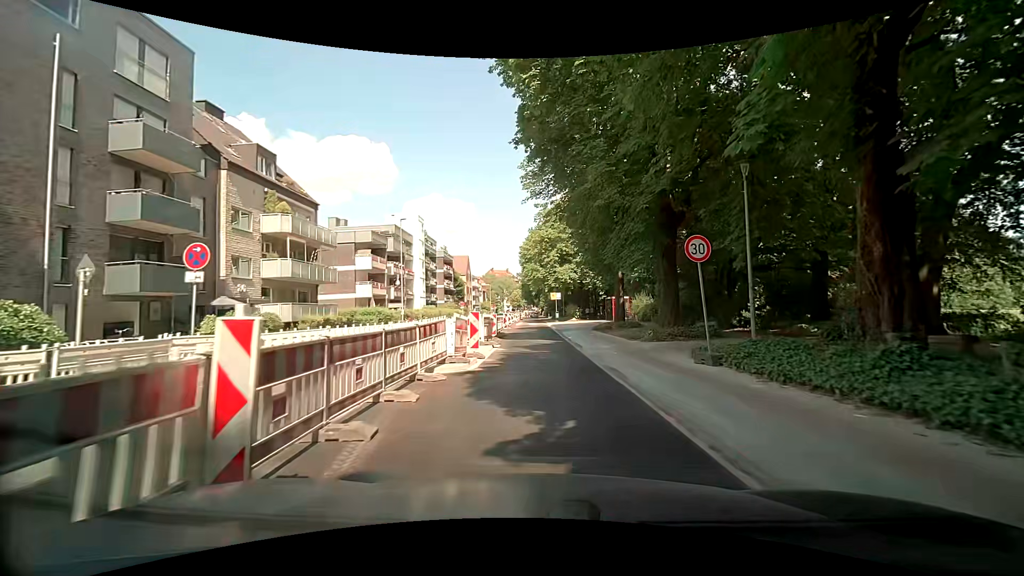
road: secondary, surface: asphalt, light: Day
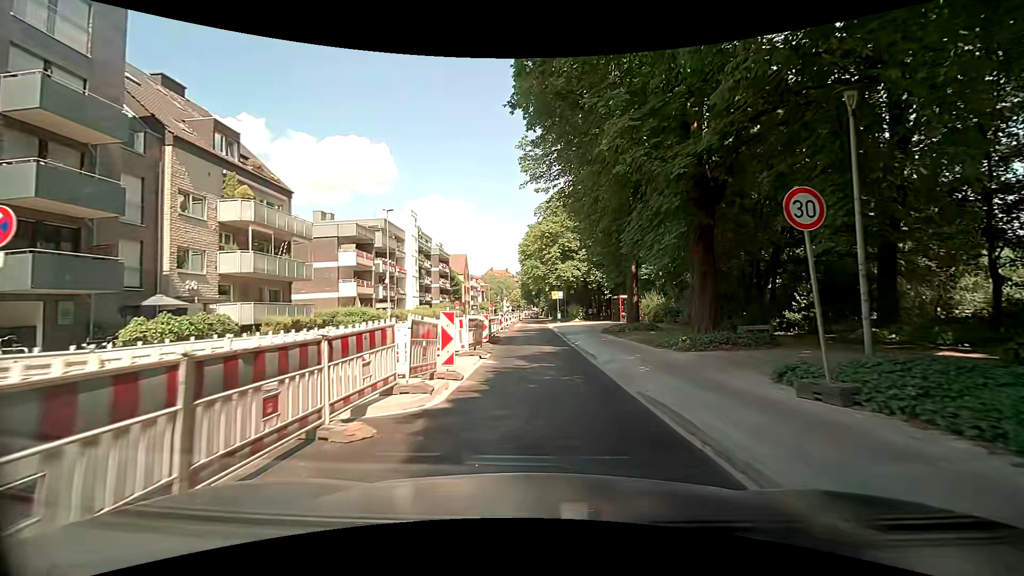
(-0.1, +4.4) m; -1°
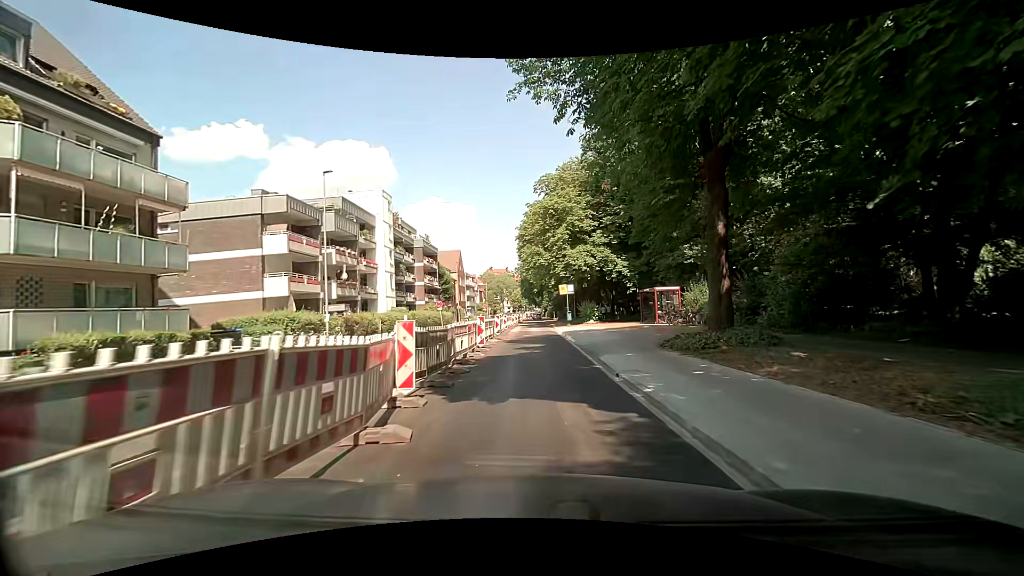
(0.0, +12.9) m; -1°
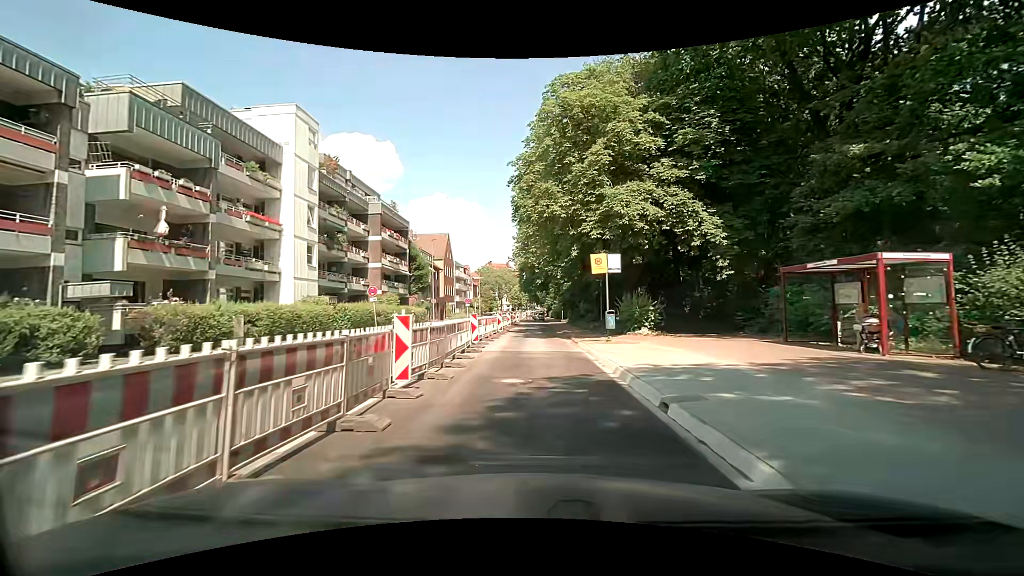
(+0.1, +21.5) m; +1°
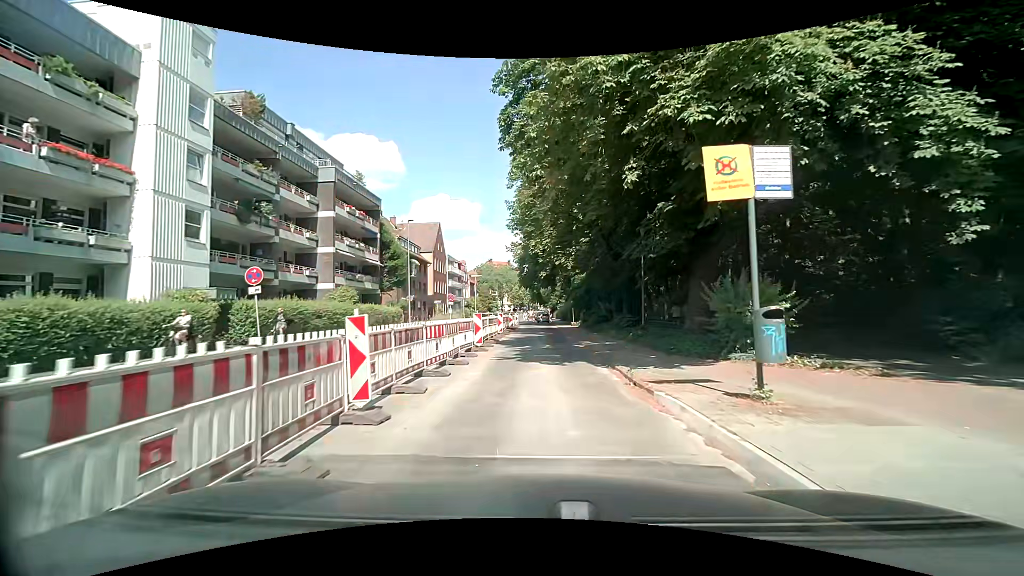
(-0.2, +12.8) m; -1°
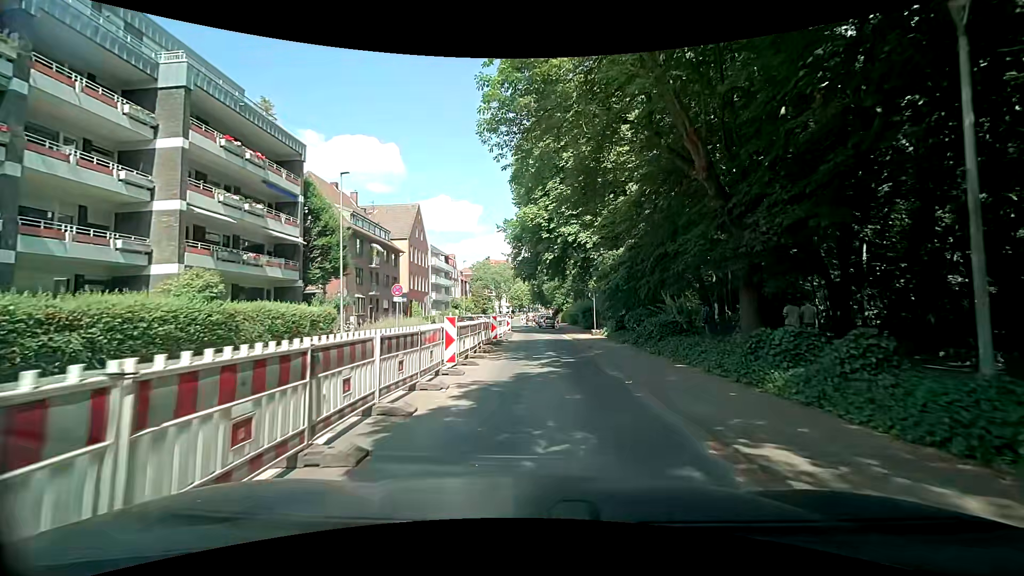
(-0.1, +16.9) m; -1°
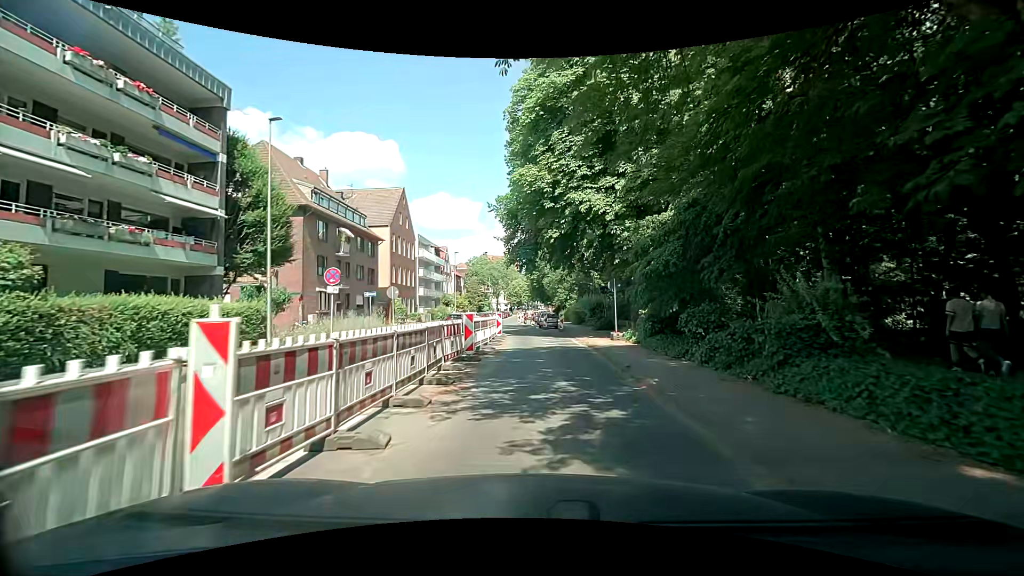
(0.0, +8.3) m; -1°
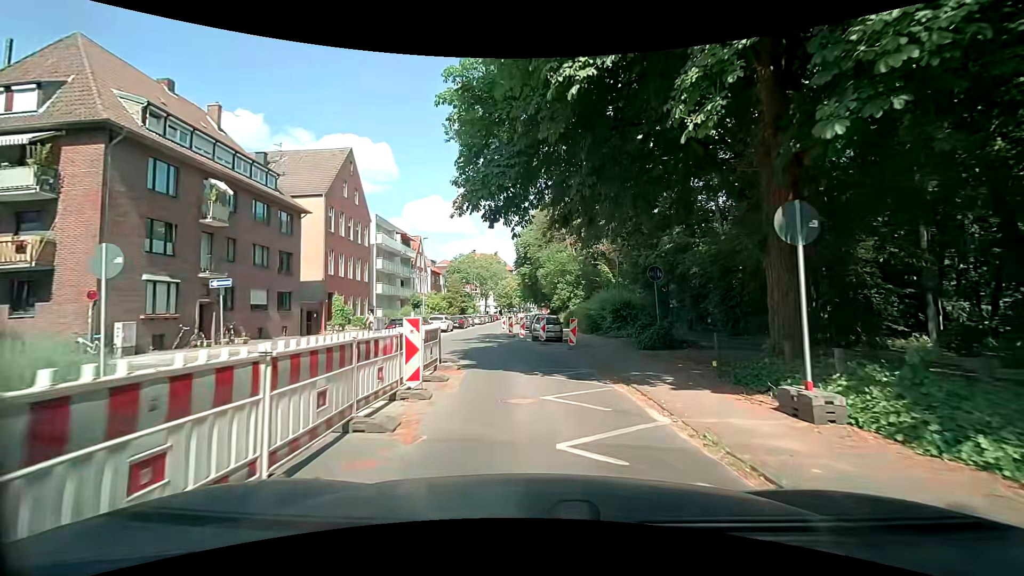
(+0.4, +16.6) m; +2°
(0, +10) (-1, +20) (-3, +30) (-4, +40) (-5, +50) (-5, +60) (-5, +70) (-5, +80) (-5, +90) (-5, +100) m
